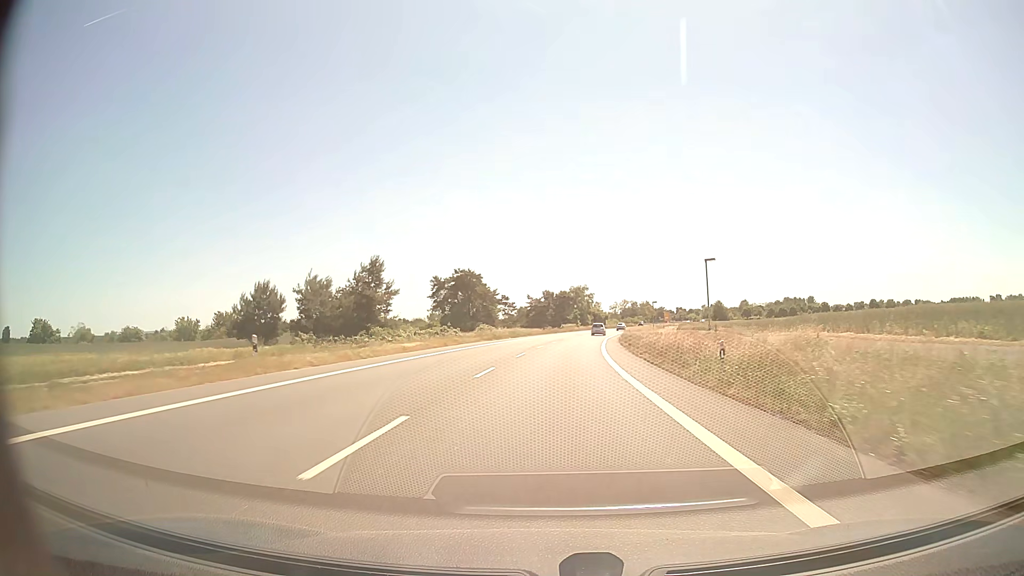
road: primary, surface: asphalt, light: Day
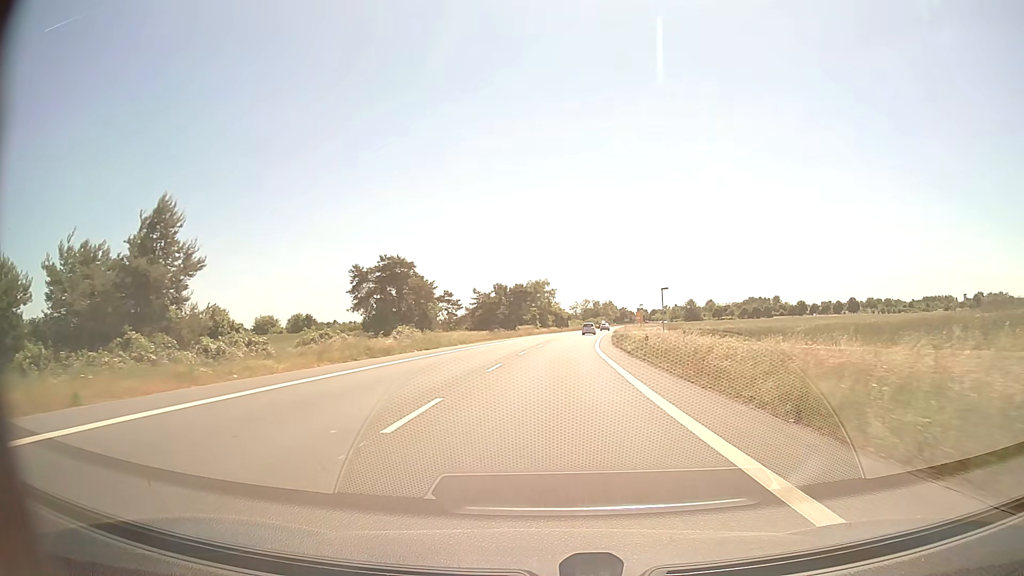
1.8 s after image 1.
(+1.0, +32.9) m; +4°
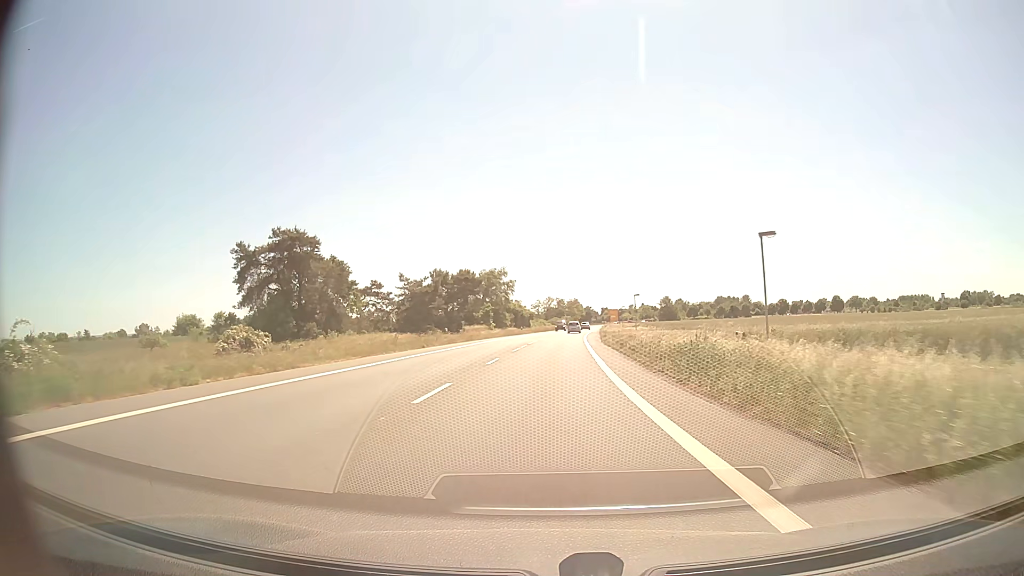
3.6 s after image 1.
(+1.0, +32.7) m; +3°
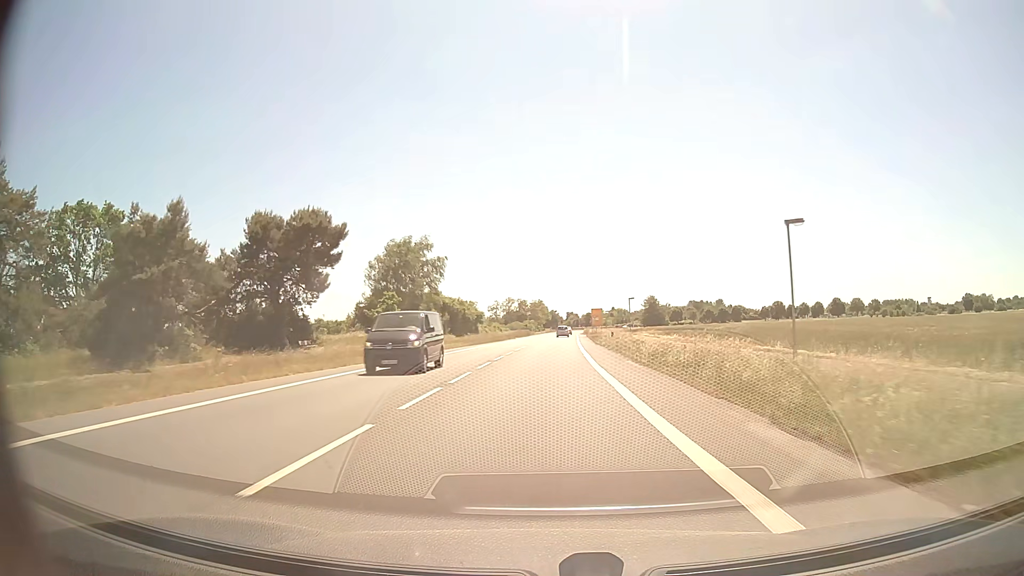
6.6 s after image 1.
(+1.6, +53.5) m; +3°
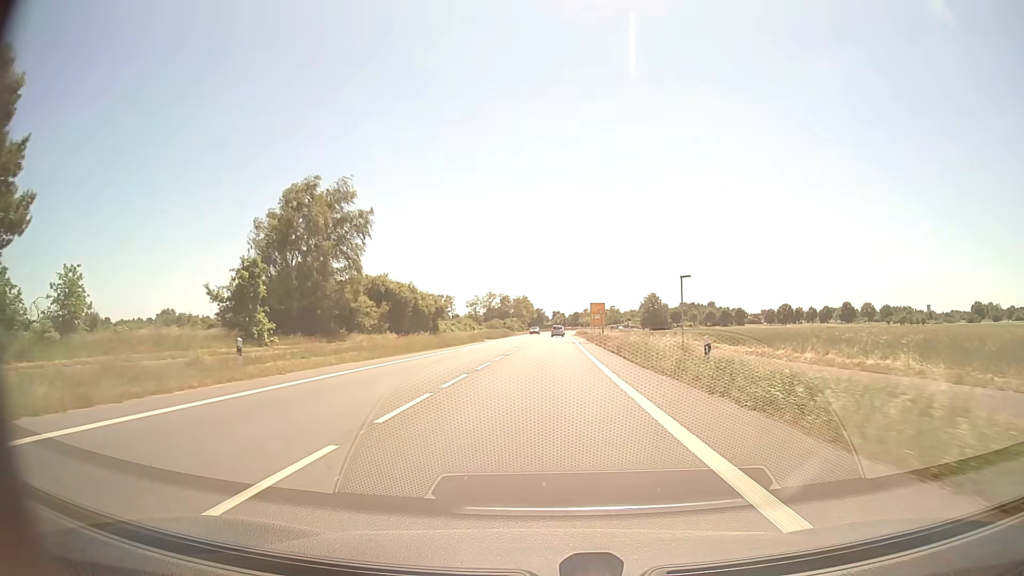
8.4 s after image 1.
(+0.4, +31.7) m; +1°
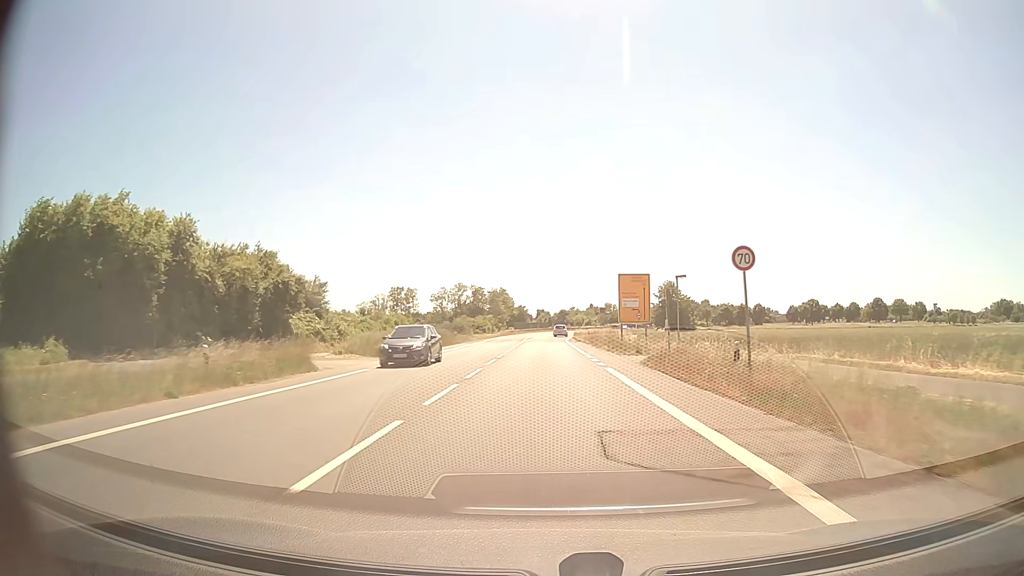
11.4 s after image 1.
(+0.8, +51.9) m; +1°
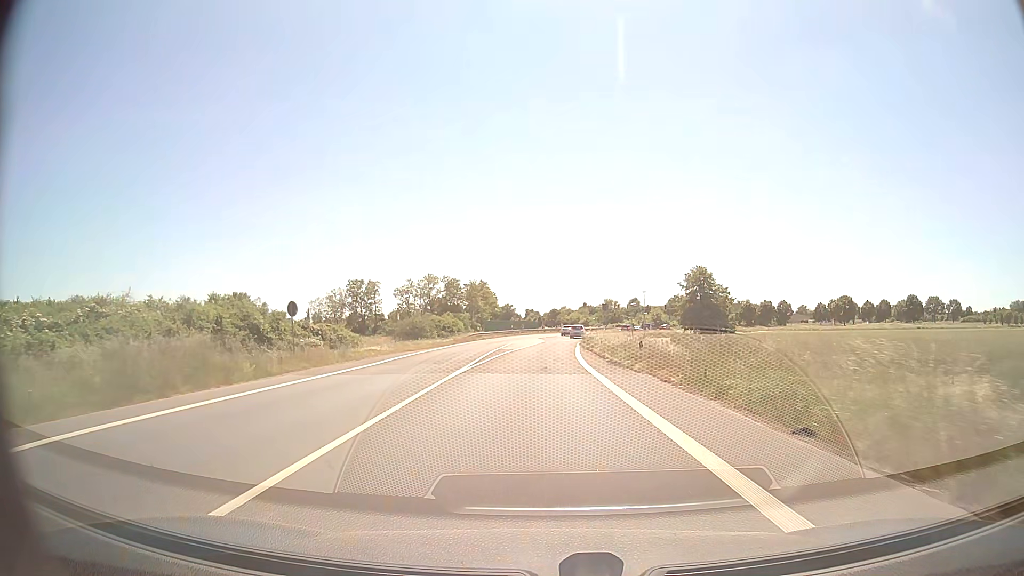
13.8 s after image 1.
(+0.3, +40.3) m; +1°
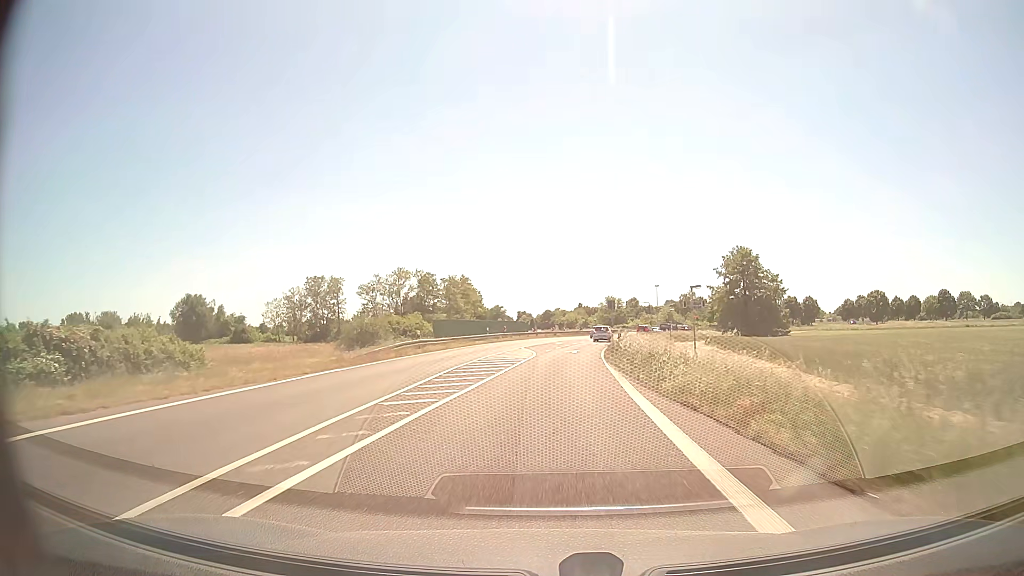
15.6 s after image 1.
(+0.1, +29.6) m; +1°
(0, +10) (0, +20) (0, +30) (+1, +40) (+1, +50) (+2, +60) (+3, +70) (+5, +80) (+8, +89) (+11, +99) m
